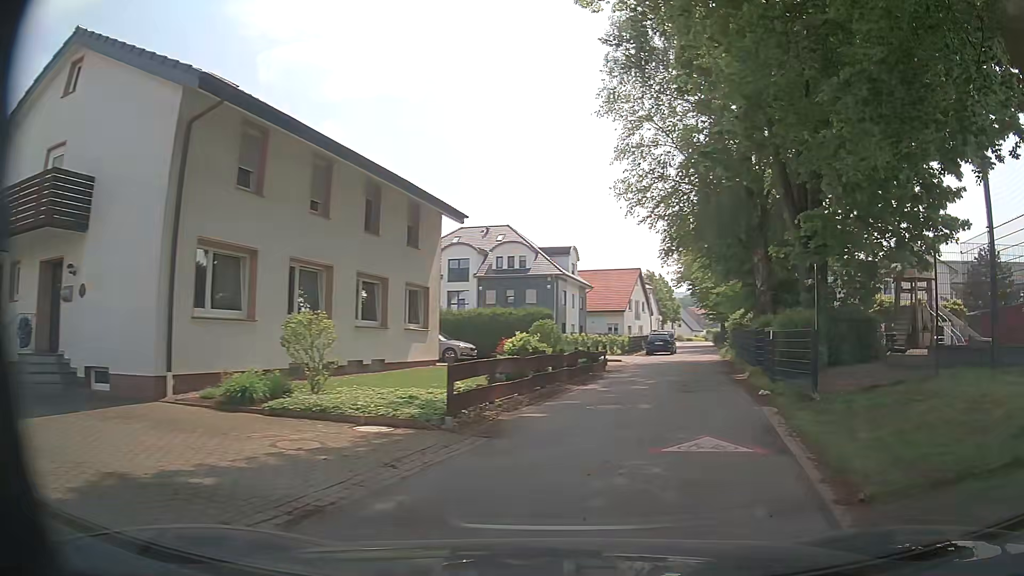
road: residential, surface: asphalt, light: Day
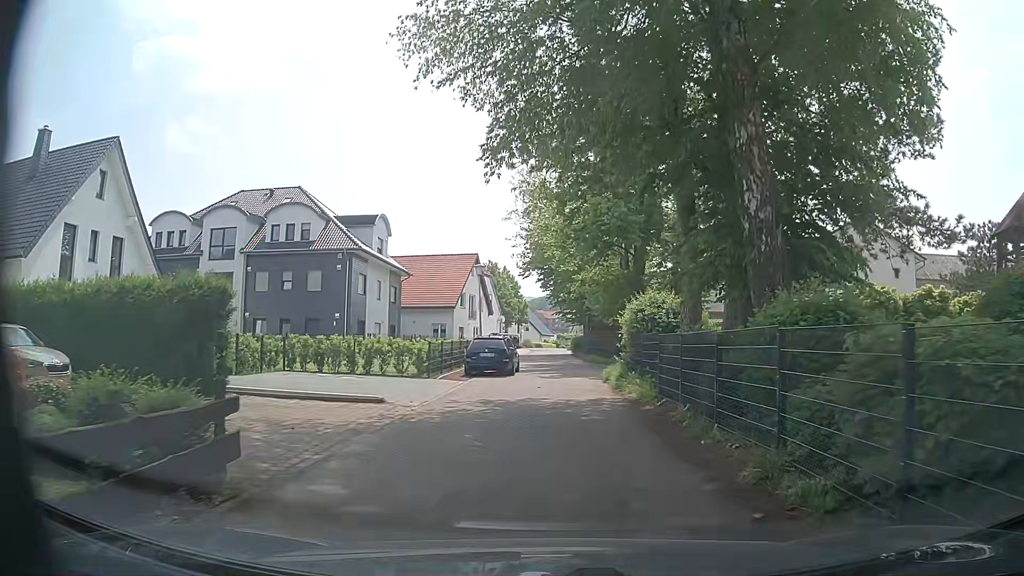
(+3.4, +18.8) m; +12°
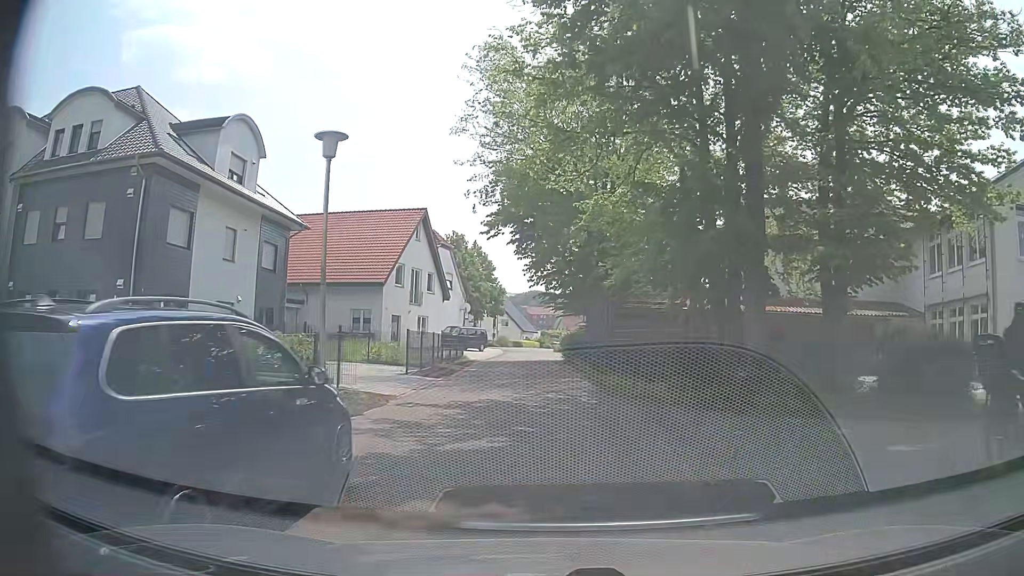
(+0.8, +21.9) m; +2°
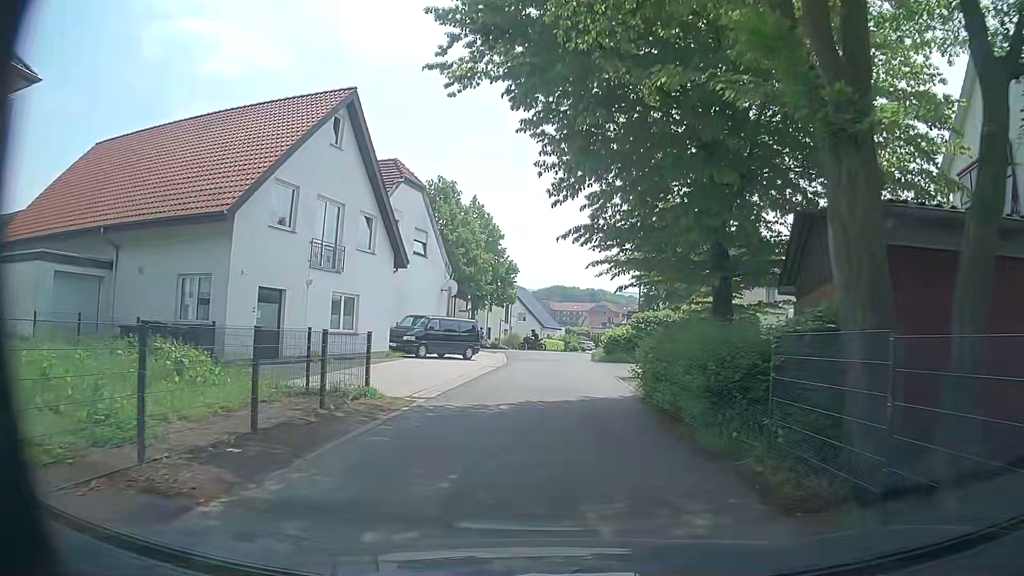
(-0.3, +23.0) m; 0°
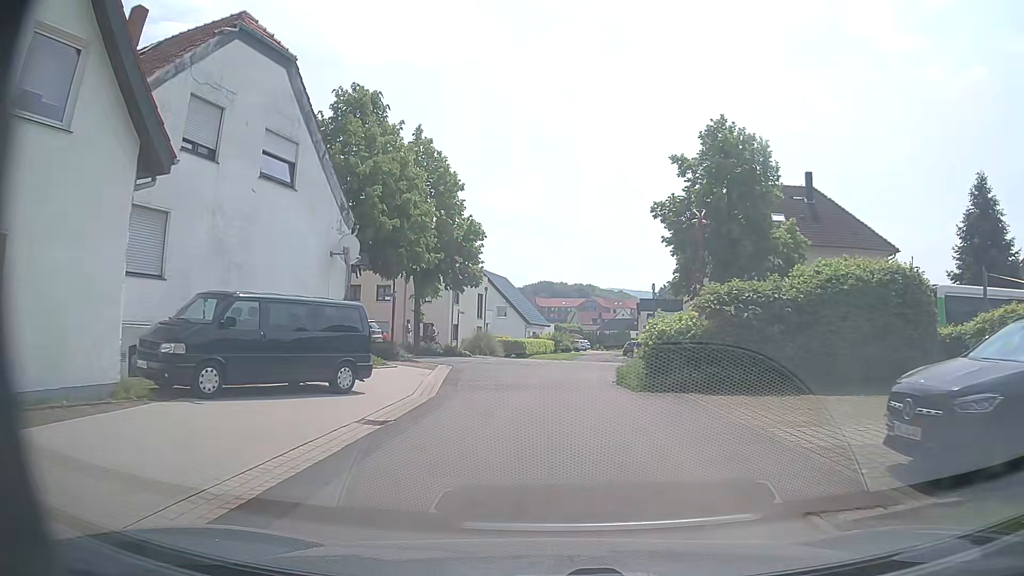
(-0.1, +17.7) m; +1°
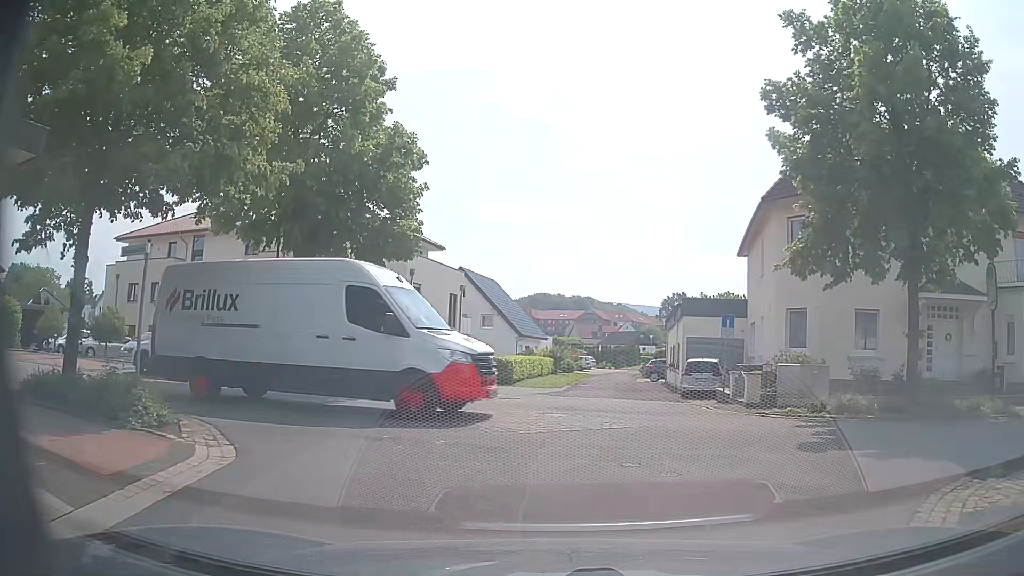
(-0.3, +16.1) m; -1°
